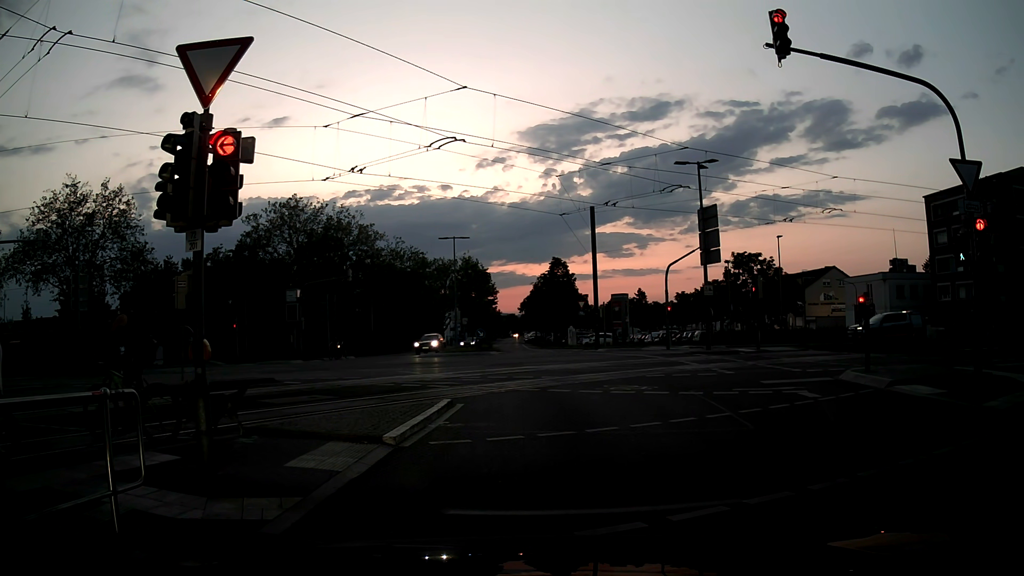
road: secondary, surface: asphalt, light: Dusk
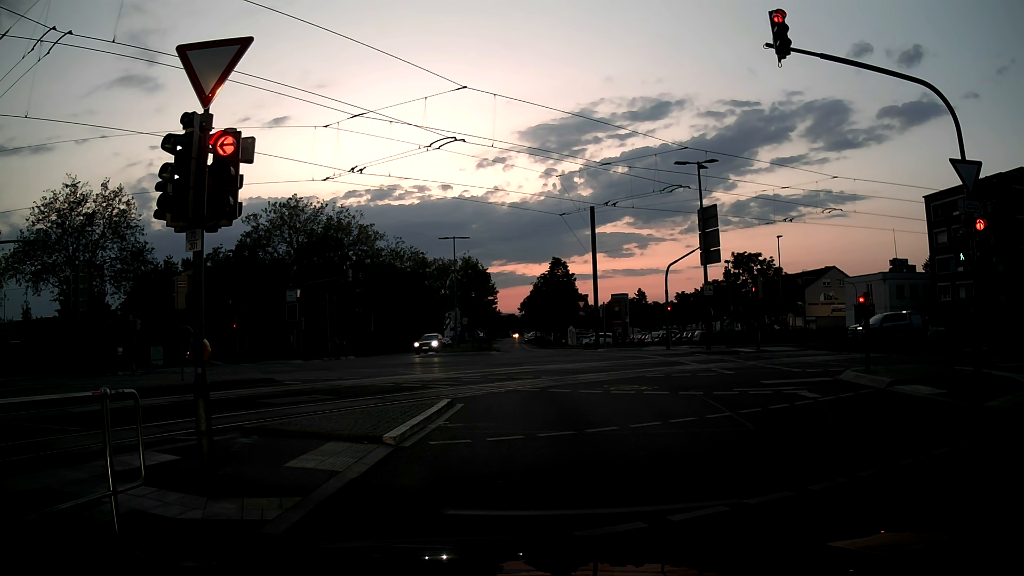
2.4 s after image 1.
(0.0, 0.0) m; 0°
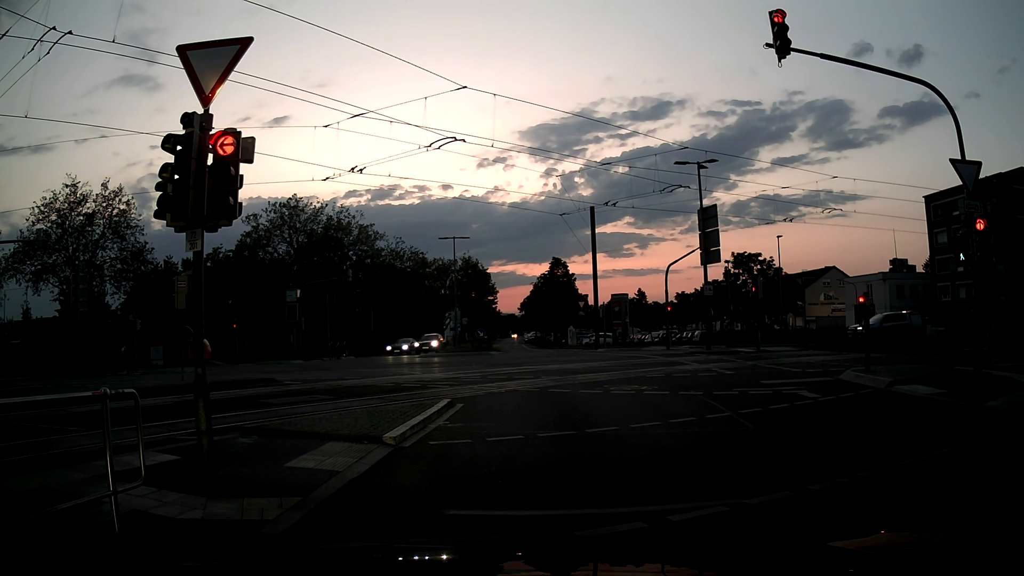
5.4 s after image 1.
(0.0, 0.0) m; 0°
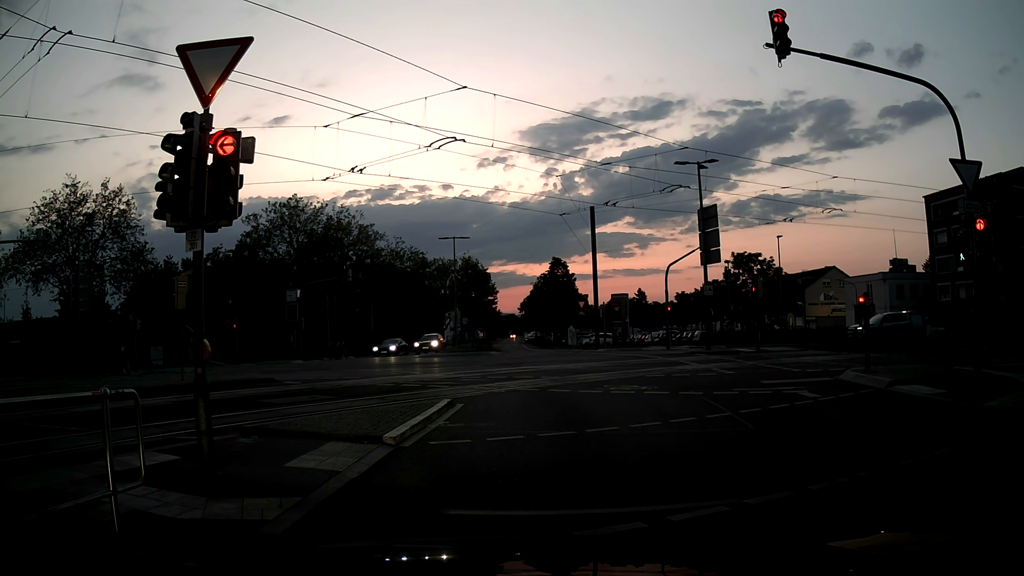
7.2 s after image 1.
(0.0, 0.0) m; 0°
(0, +10) (-1, +20) (-5, +29) (-13, +35) (-22, +39) (-31, +41) (-41, +42) (-51, +42) (-61, +42) (-71, +42) m
